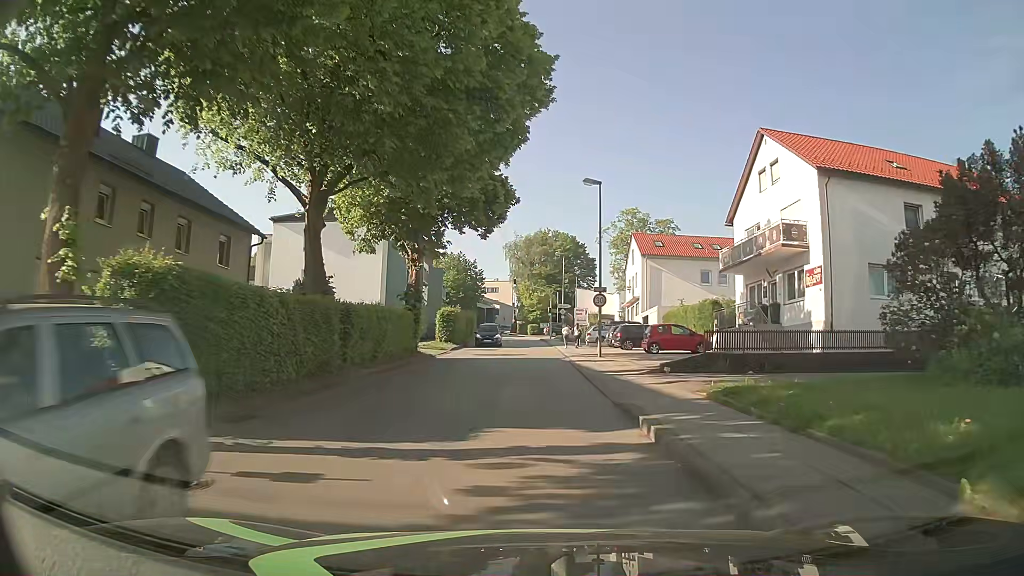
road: unclassified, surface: asphalt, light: Day
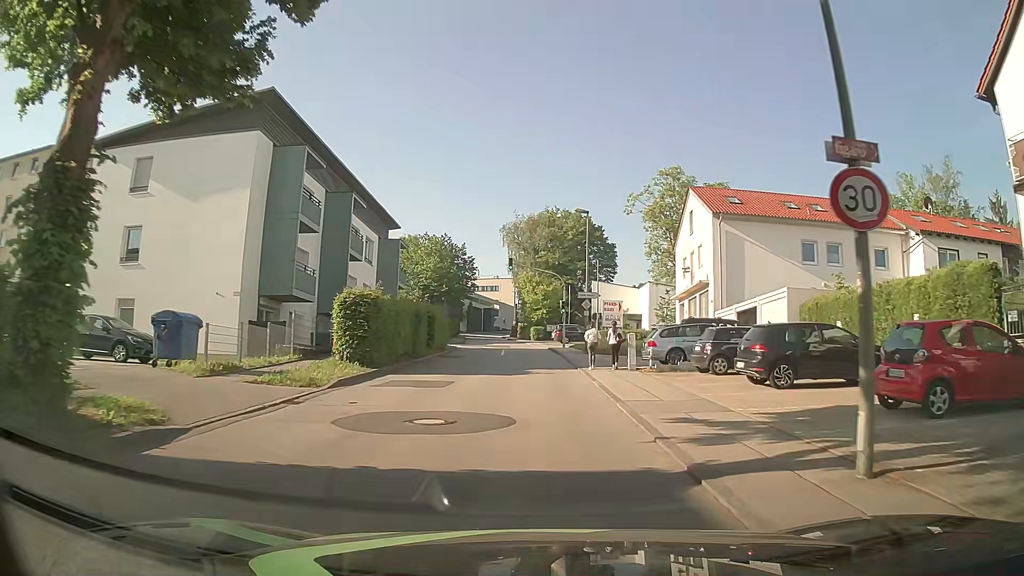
(-0.1, +23.7) m; -1°
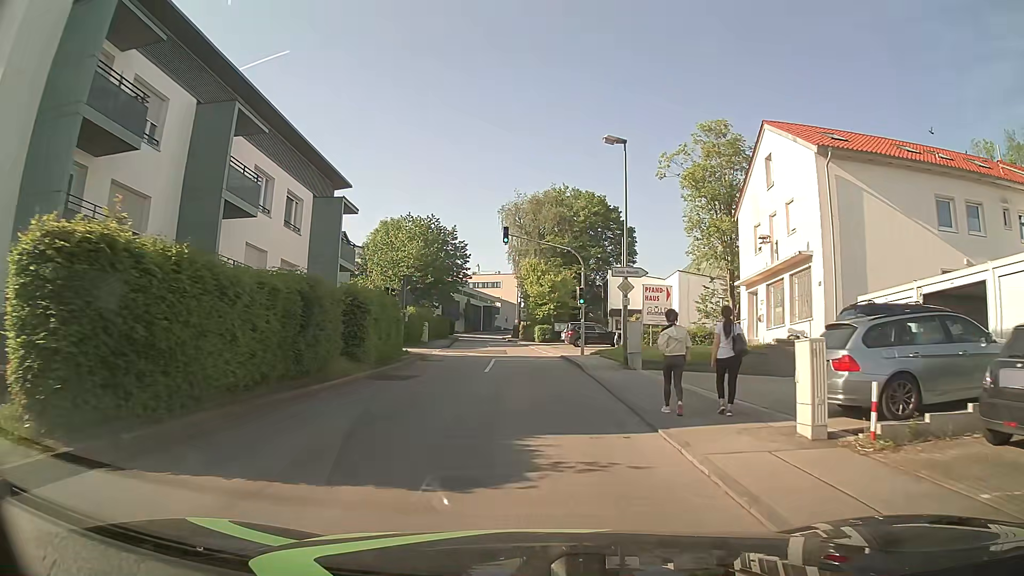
(-0.1, +14.4) m; -1°
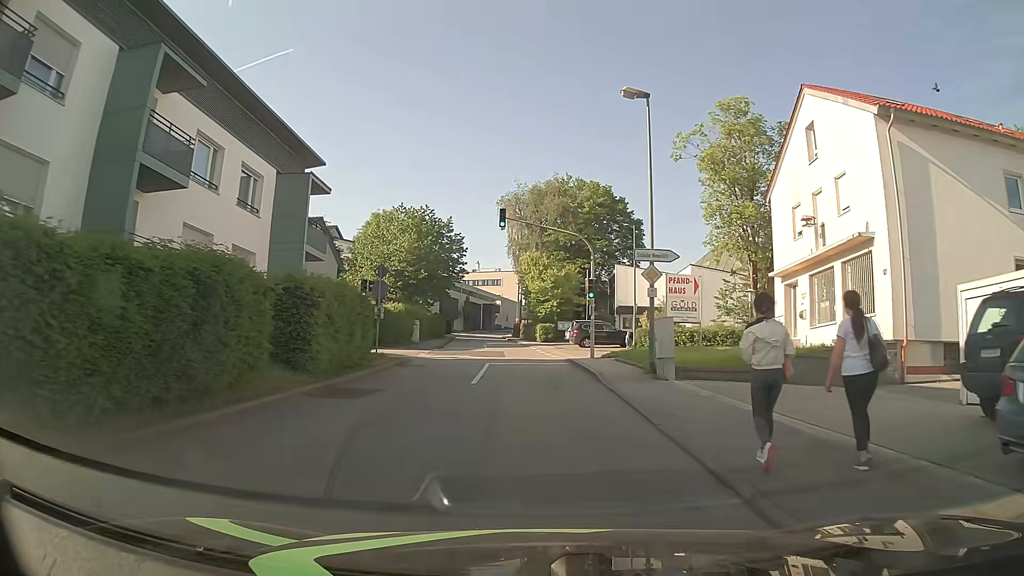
(0.0, +4.8) m; 0°
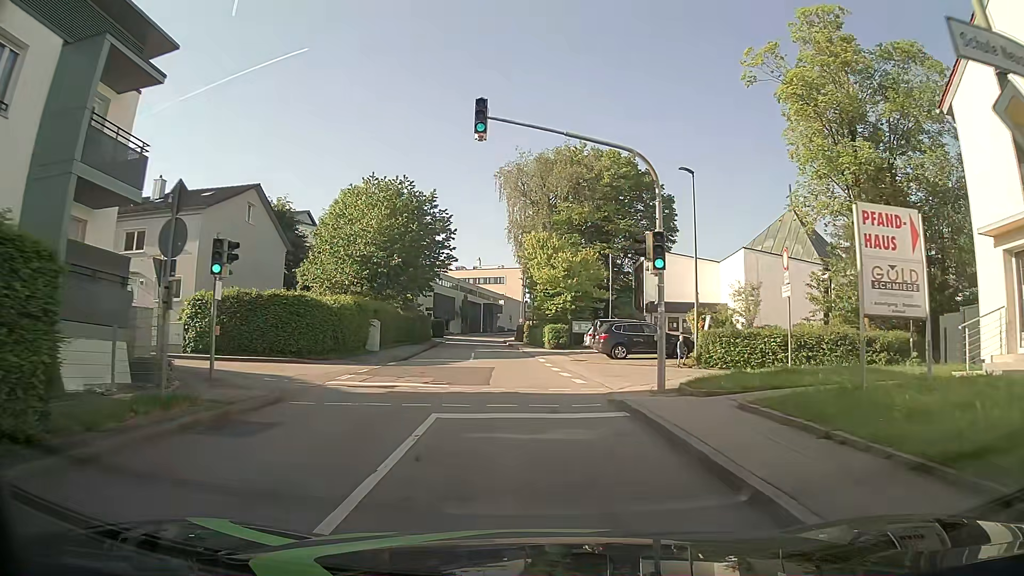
(0.0, +14.4) m; 0°
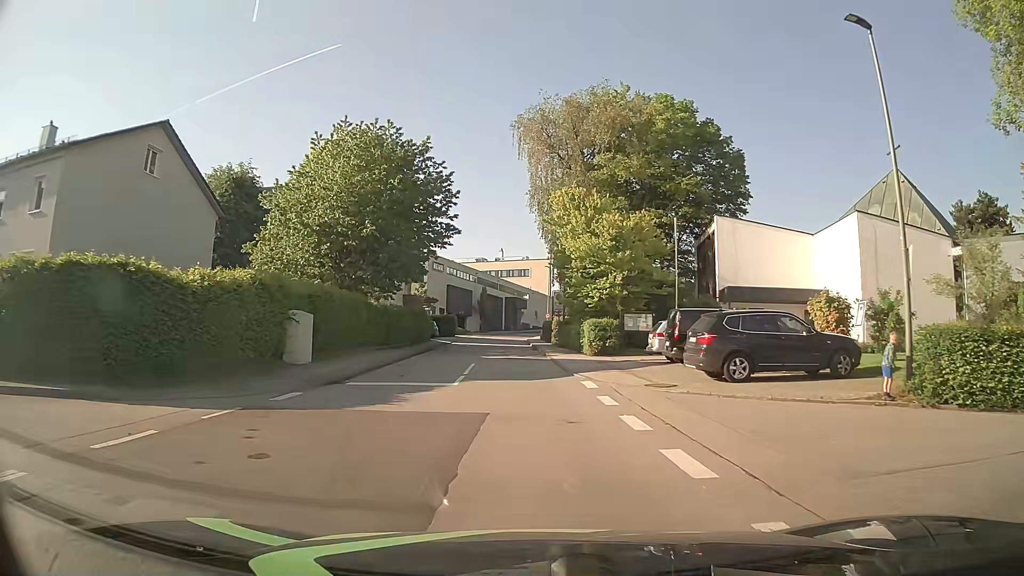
(-0.3, +14.4) m; -2°
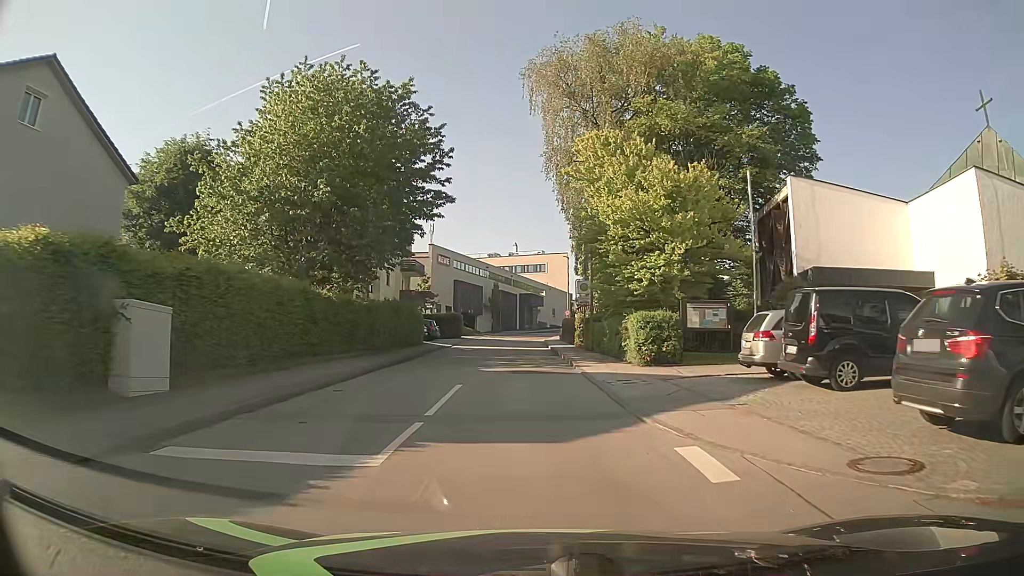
(-0.1, +9.6) m; -1°
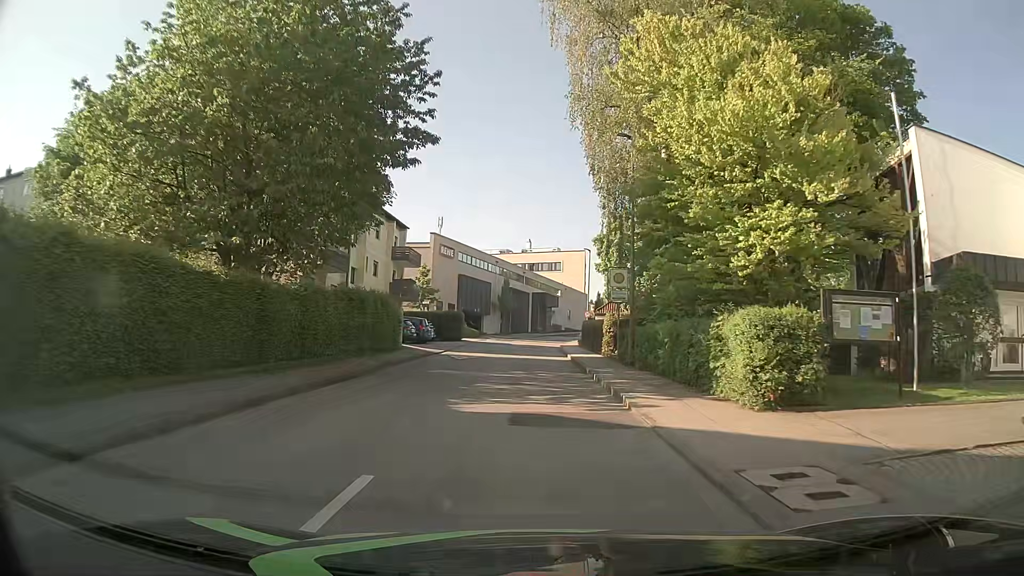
(-0.1, +9.6) m; -1°
